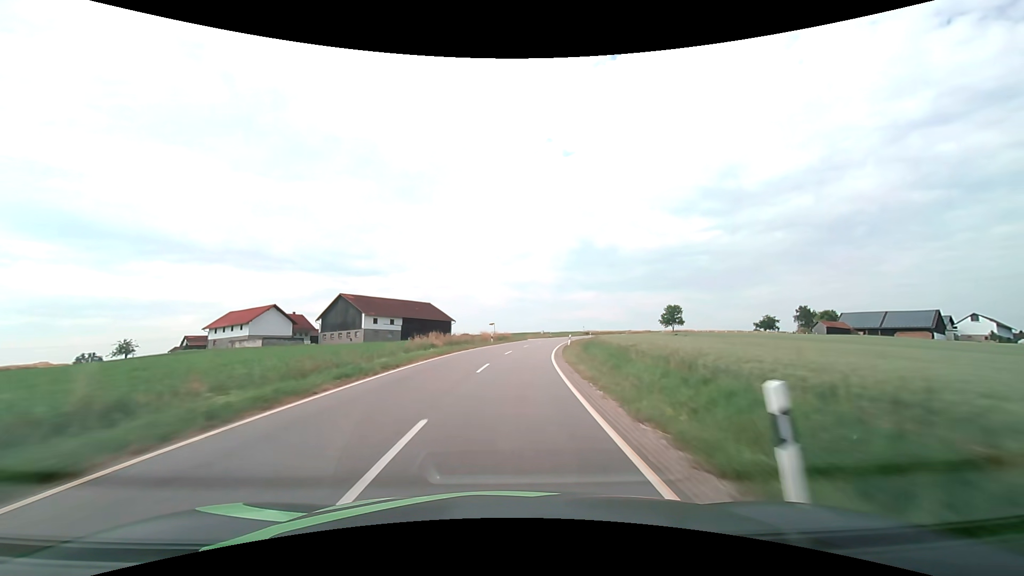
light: Day
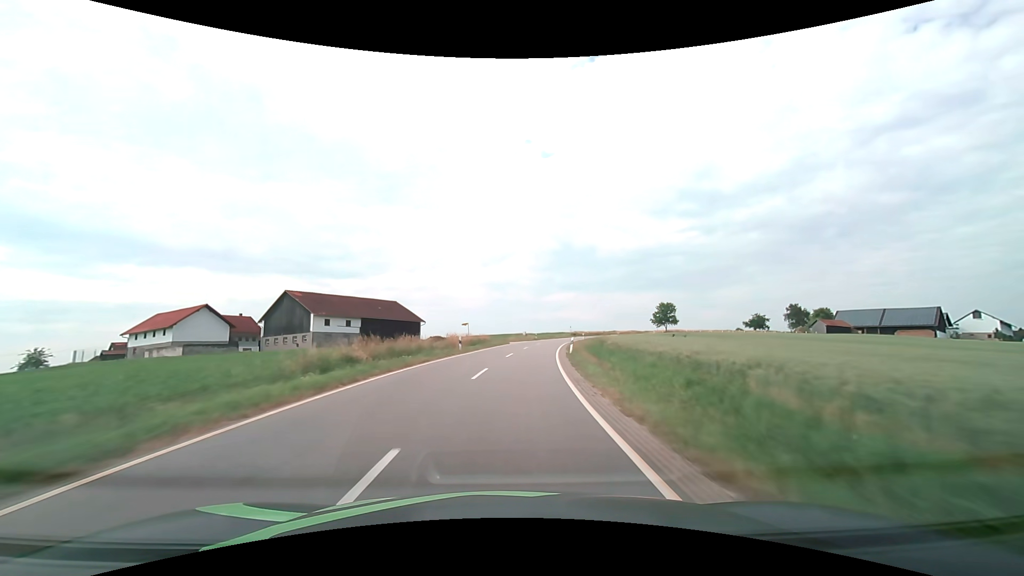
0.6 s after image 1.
(+0.4, +14.0) m; +3°
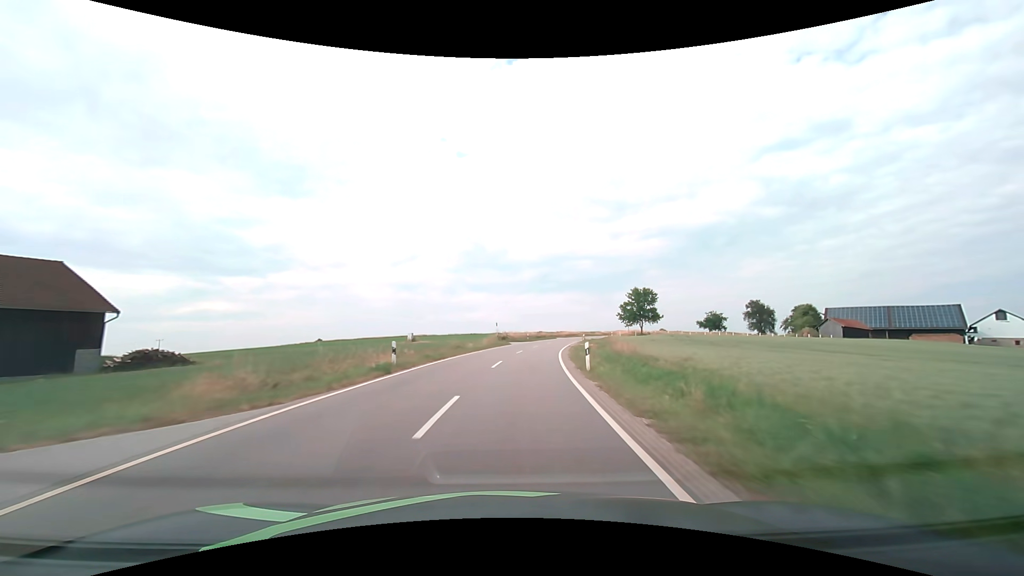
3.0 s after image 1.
(+5.1, +55.9) m; +10°
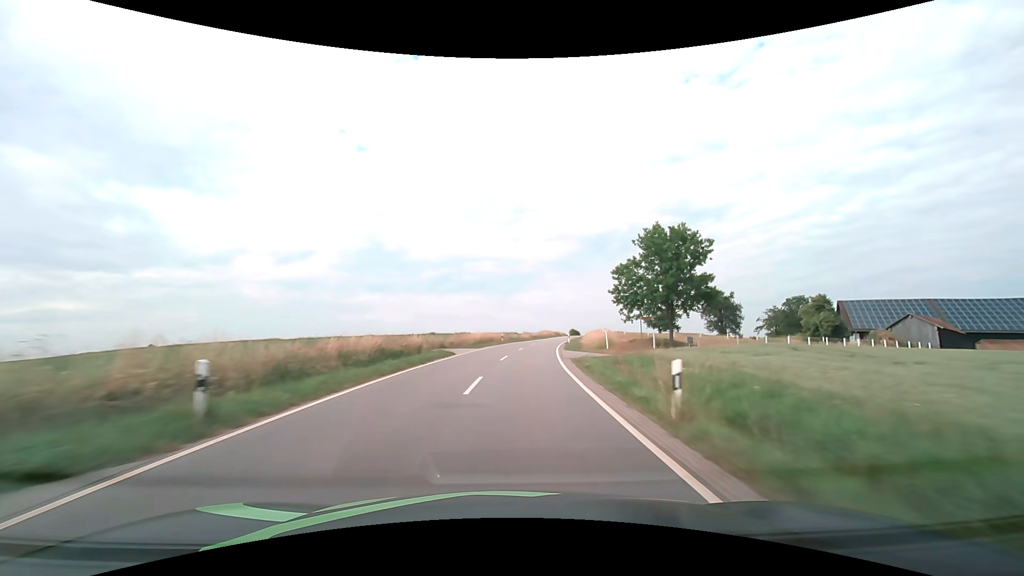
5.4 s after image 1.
(+5.6, +56.2) m; +11°
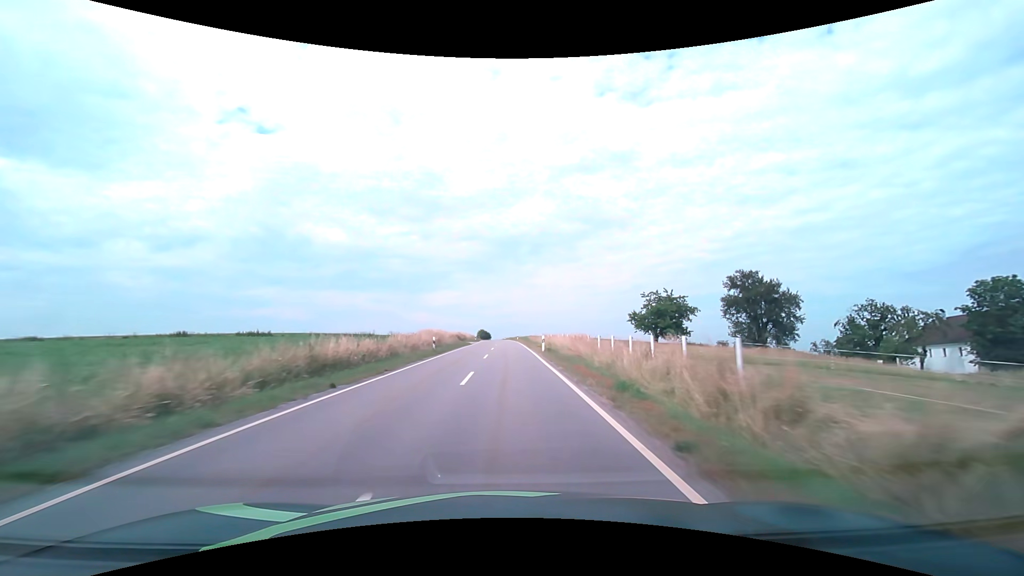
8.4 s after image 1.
(+7.5, +70.5) m; +11°
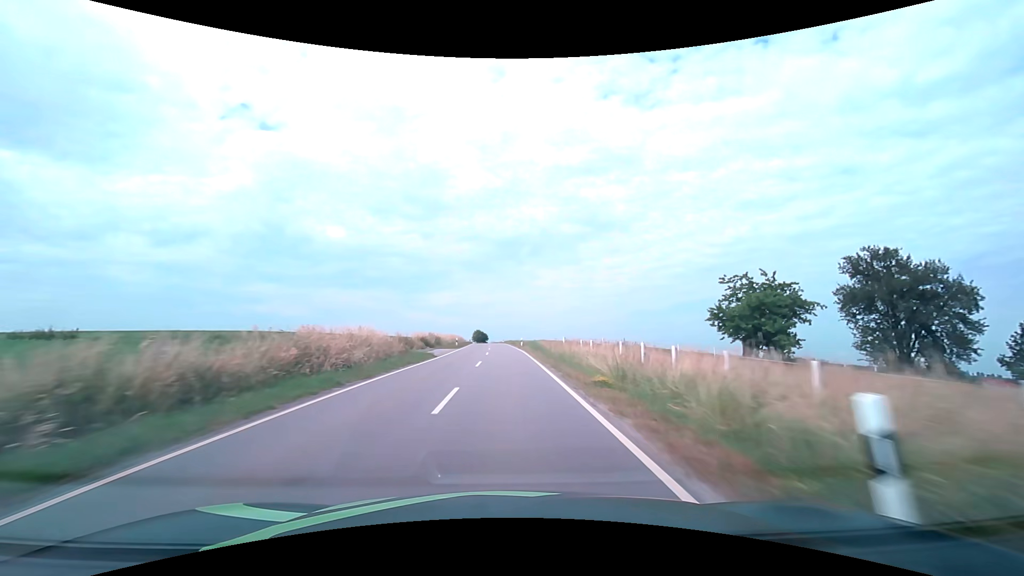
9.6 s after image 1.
(+0.1, +28.4) m; 0°
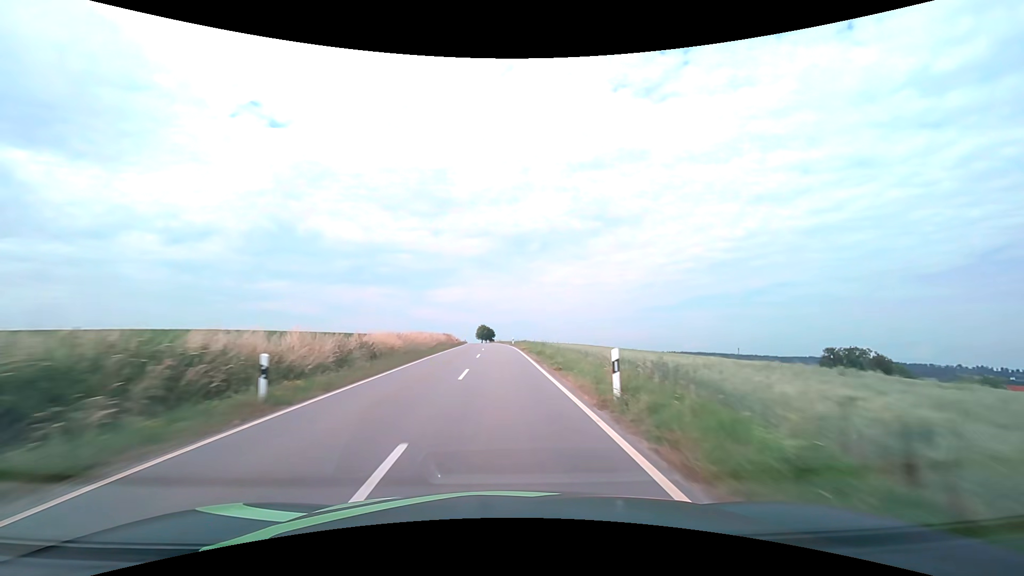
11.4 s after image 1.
(-0.3, +42.8) m; -1°
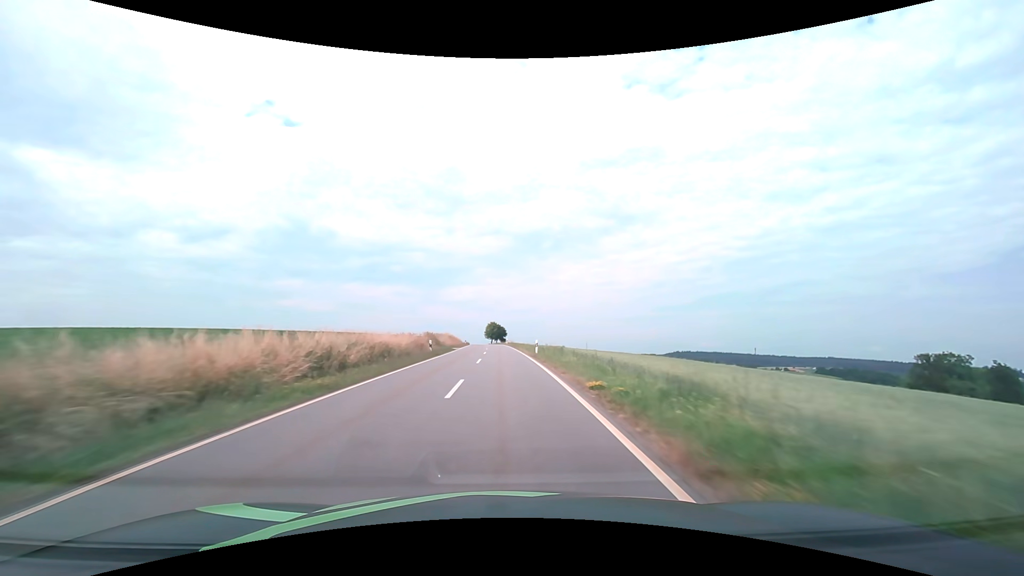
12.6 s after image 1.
(-0.4, +28.5) m; -1°
(0, +10) (0, +20) (0, +30) (0, +40) (-1, +50) (-1, +60) (-1, +70) (-2, +80) (-2, +90) (-3, +100) m
